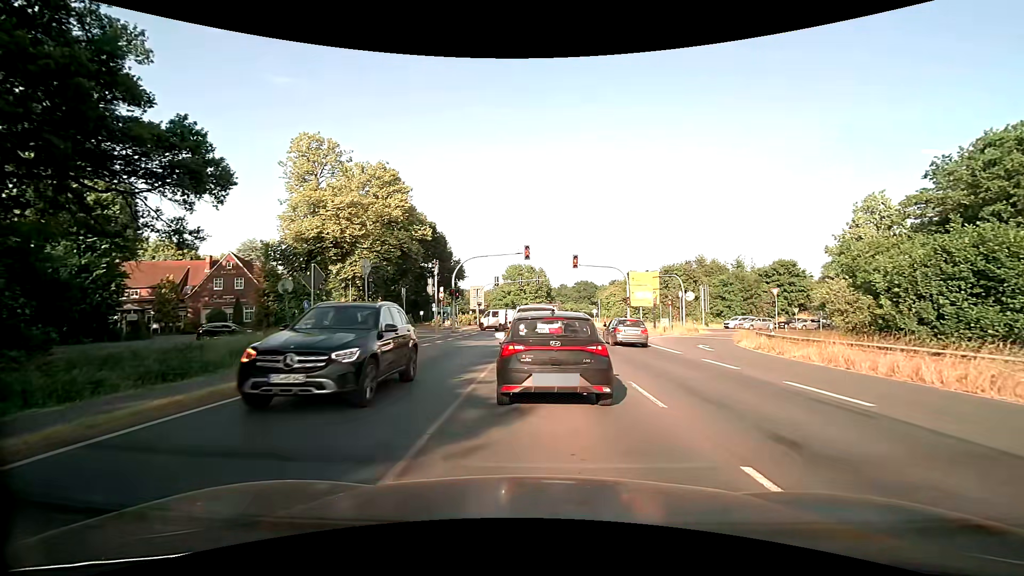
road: primary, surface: asphalt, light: Day
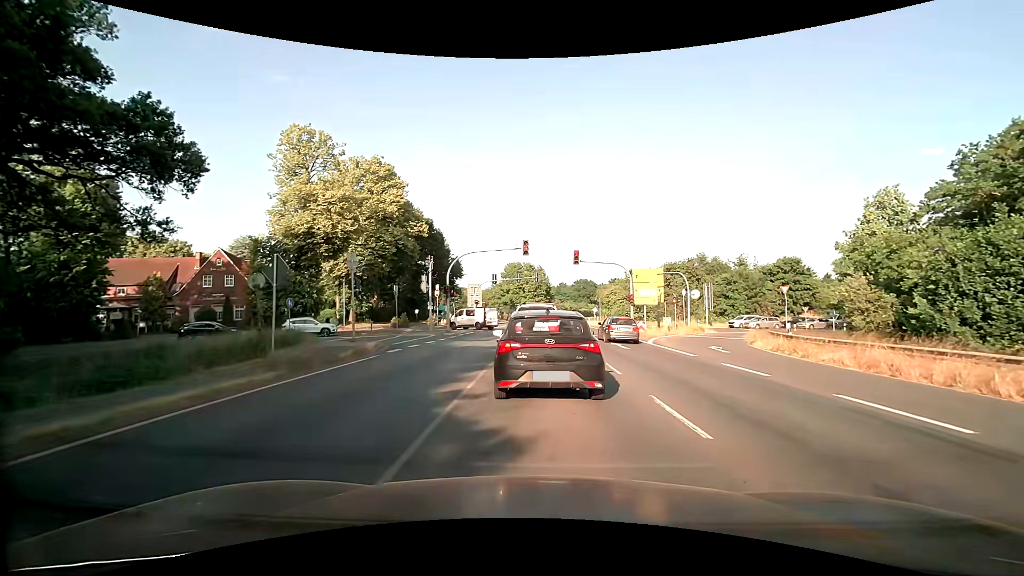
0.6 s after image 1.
(0.0, +2.1) m; +1°
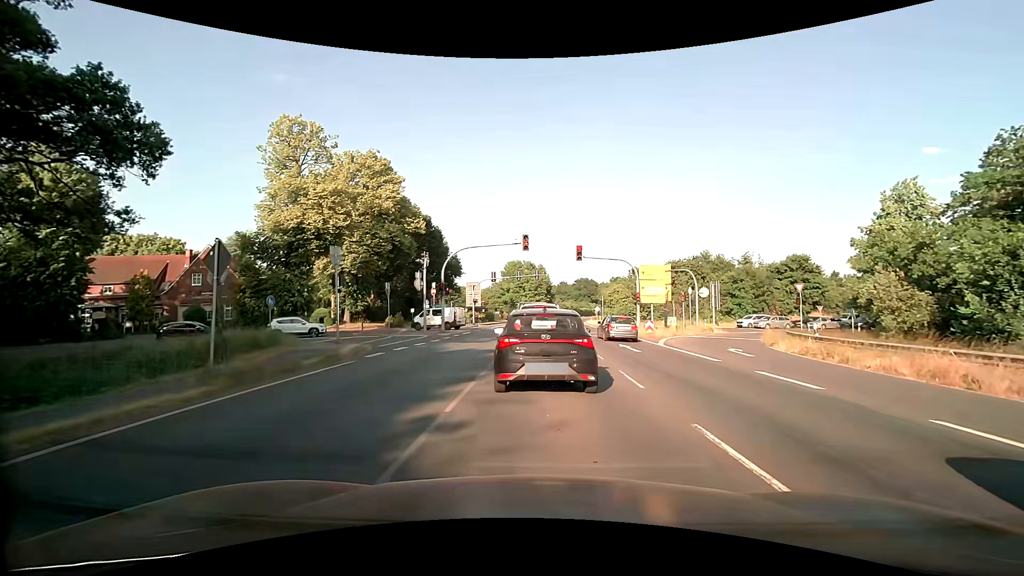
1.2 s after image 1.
(0.0, +2.4) m; -2°
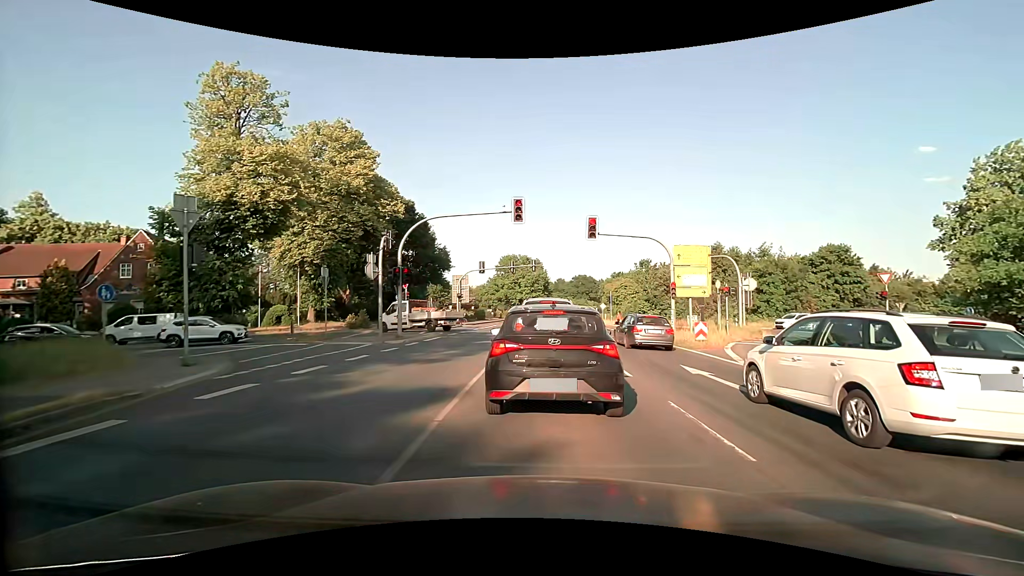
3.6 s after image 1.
(+0.2, +10.5) m; +2°
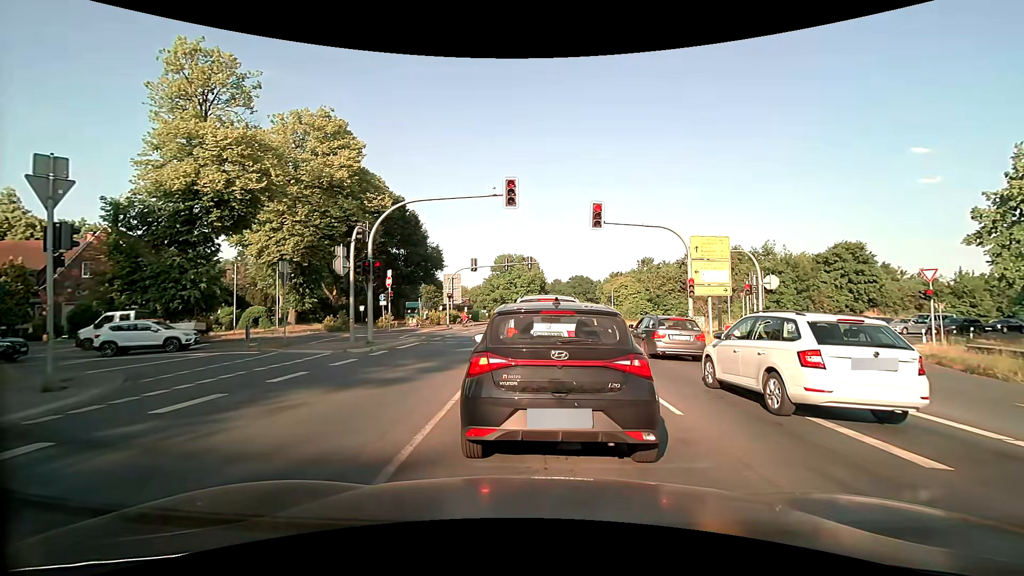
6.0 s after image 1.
(0.0, +3.7) m; -1°
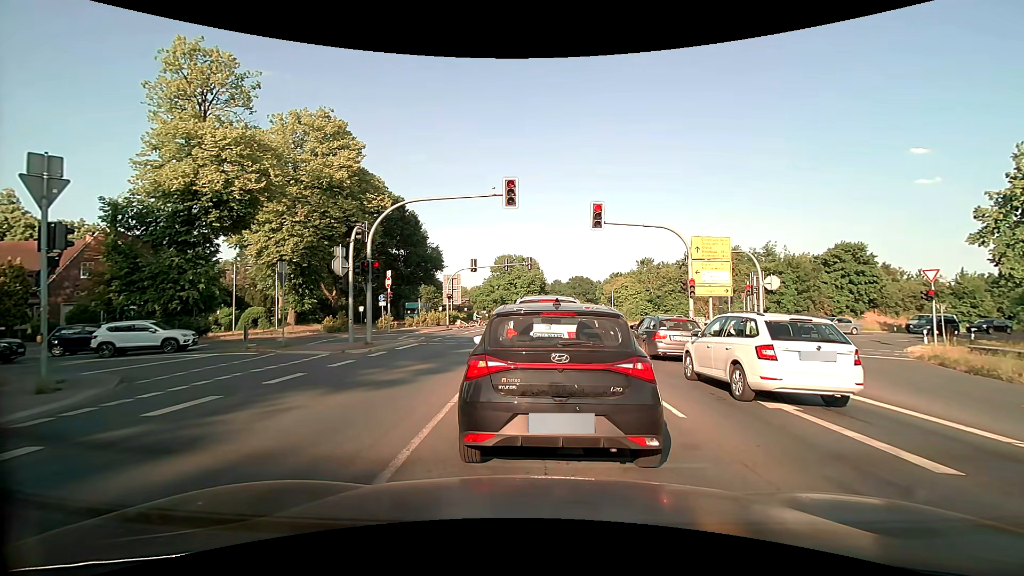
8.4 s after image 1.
(0.0, +0.2) m; 0°
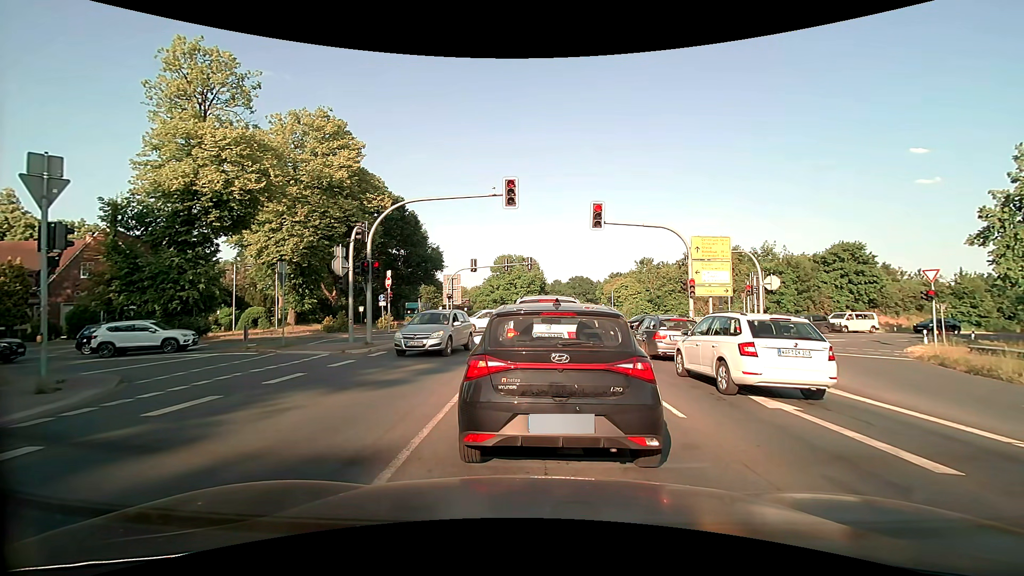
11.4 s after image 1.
(0.0, 0.0) m; 0°
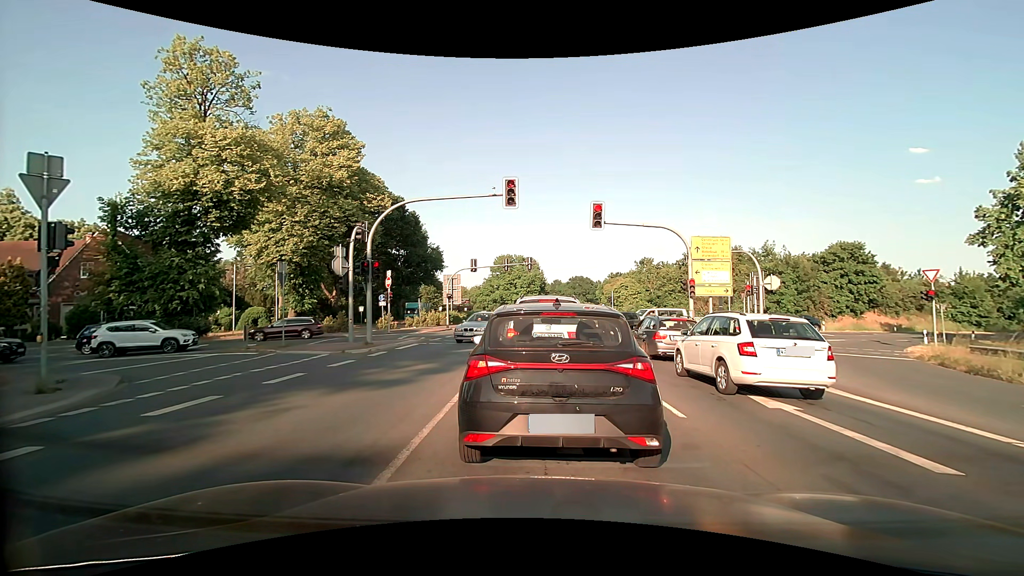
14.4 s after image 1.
(0.0, 0.0) m; 0°
(0, +10) (+1, +20) (-2, +29) (-10, +34) (-20, +34) (-30, +31) (-39, +27) (-49, +24) (-58, +21) (-68, +18) m
